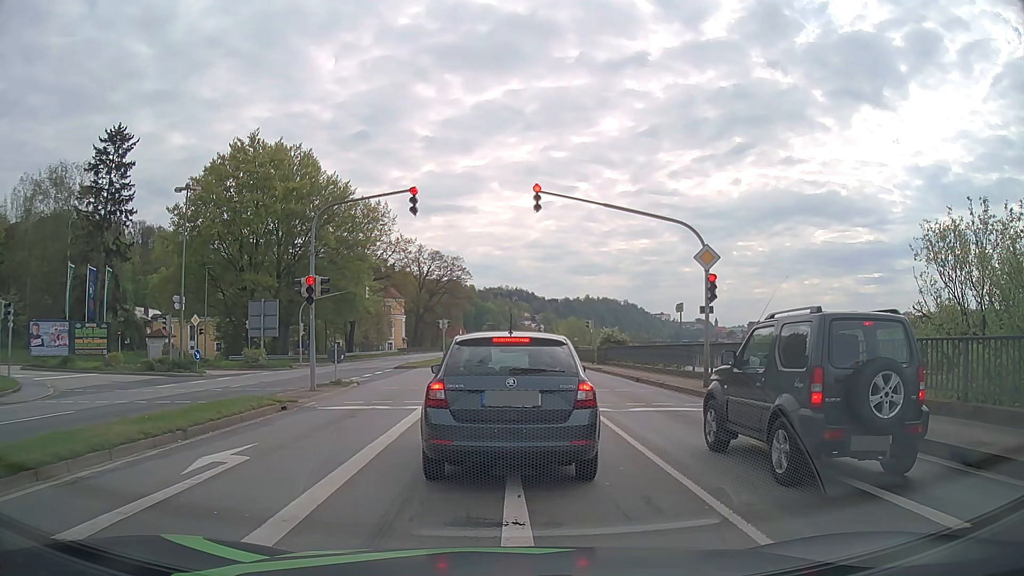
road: primary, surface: asphalt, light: Day
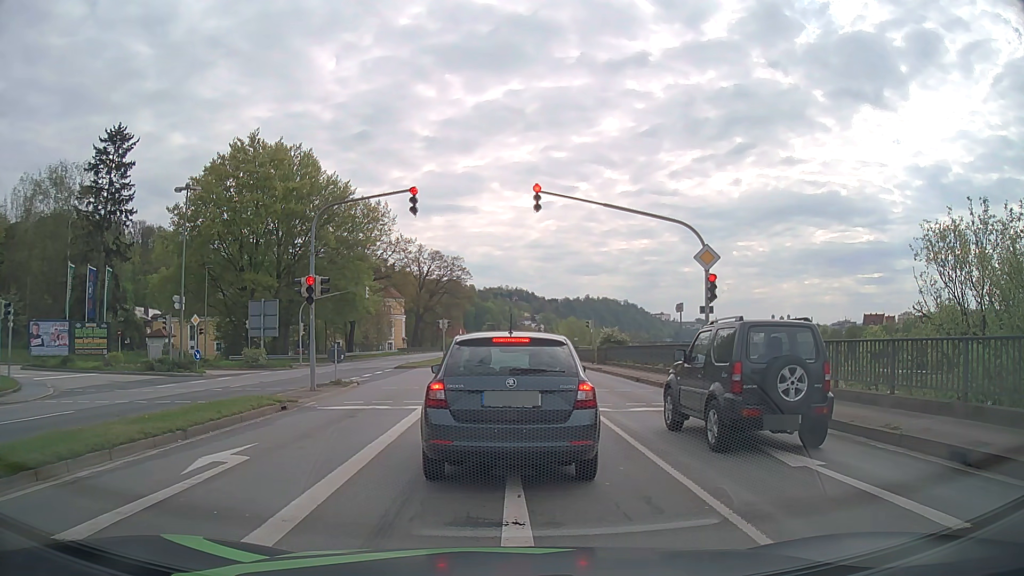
(0.0, 0.0) m; 0°
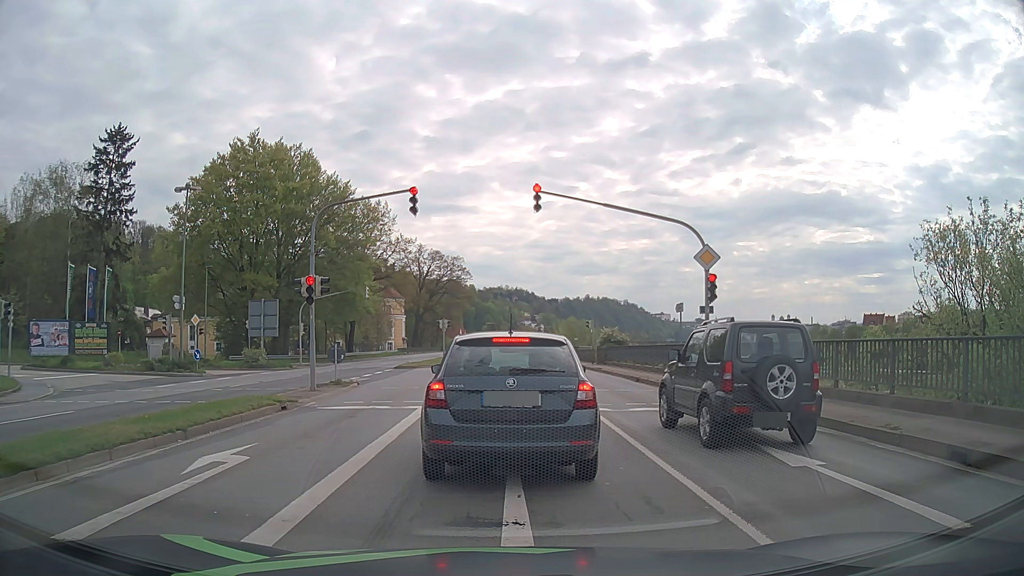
(0.0, 0.0) m; 0°
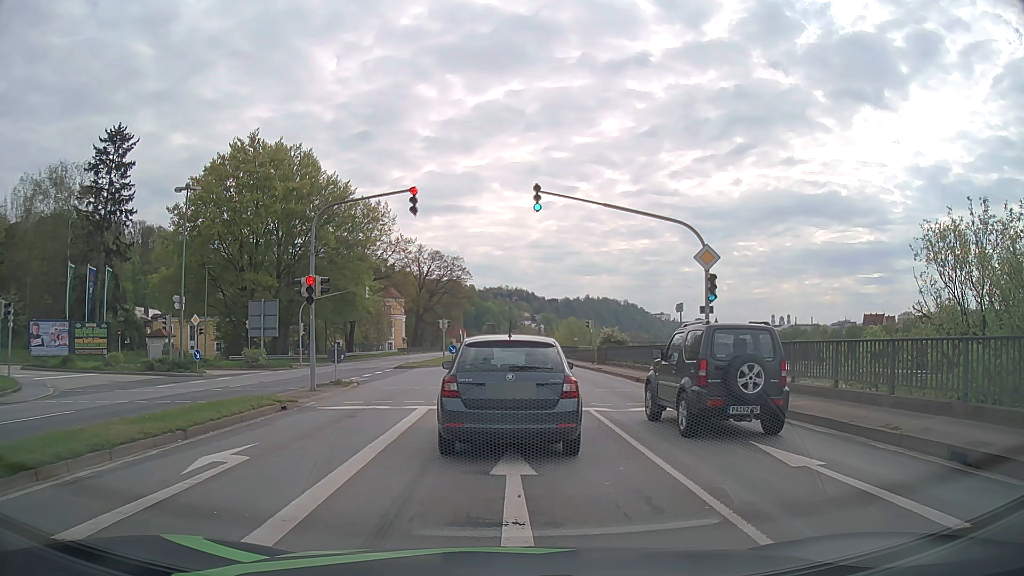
(0.0, 0.0) m; 0°
(0, +10) (0, +20) (0, +30) (0, +40) (0, +50) (0, +60) (-1, +70) (-1, +80) (-1, +90) (-1, +100) m
